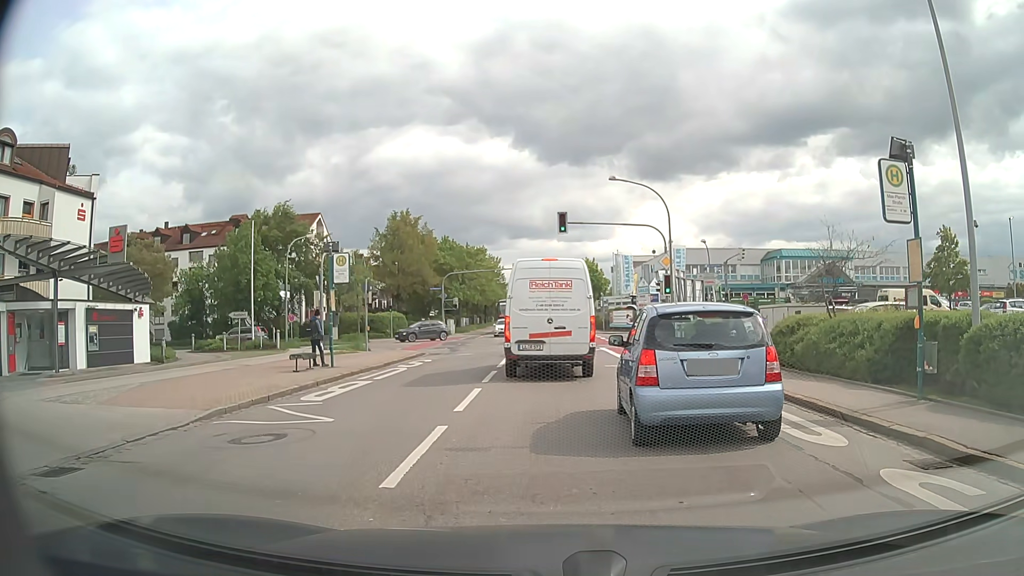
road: tertiary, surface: asphalt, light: Day
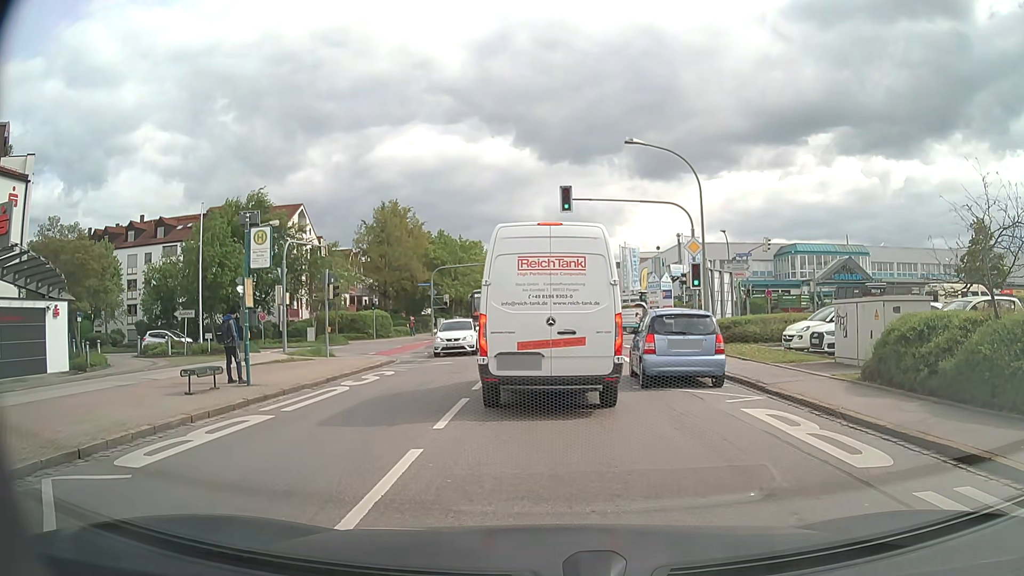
(0.0, +6.1) m; -1°
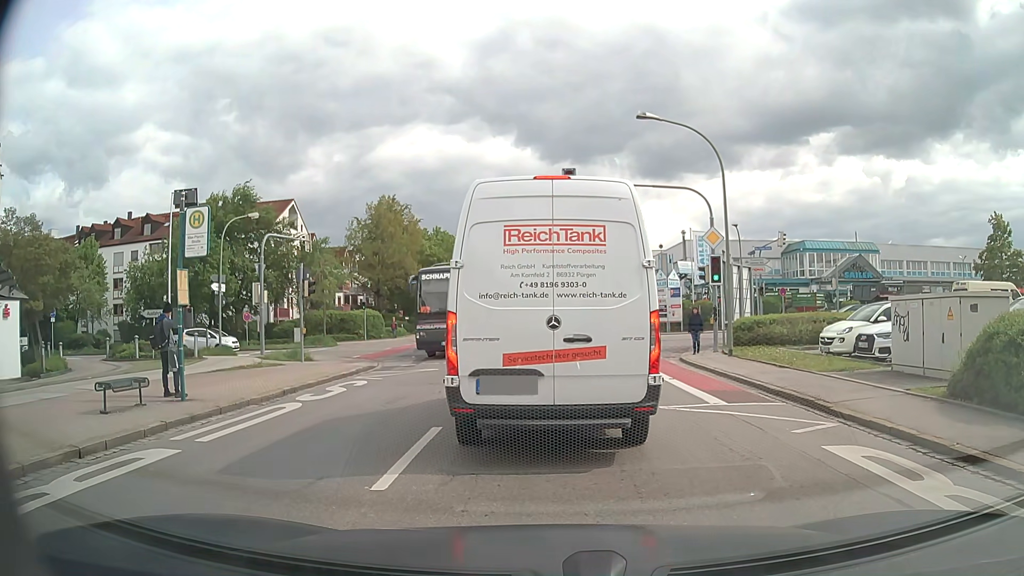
(0.0, +2.9) m; -1°
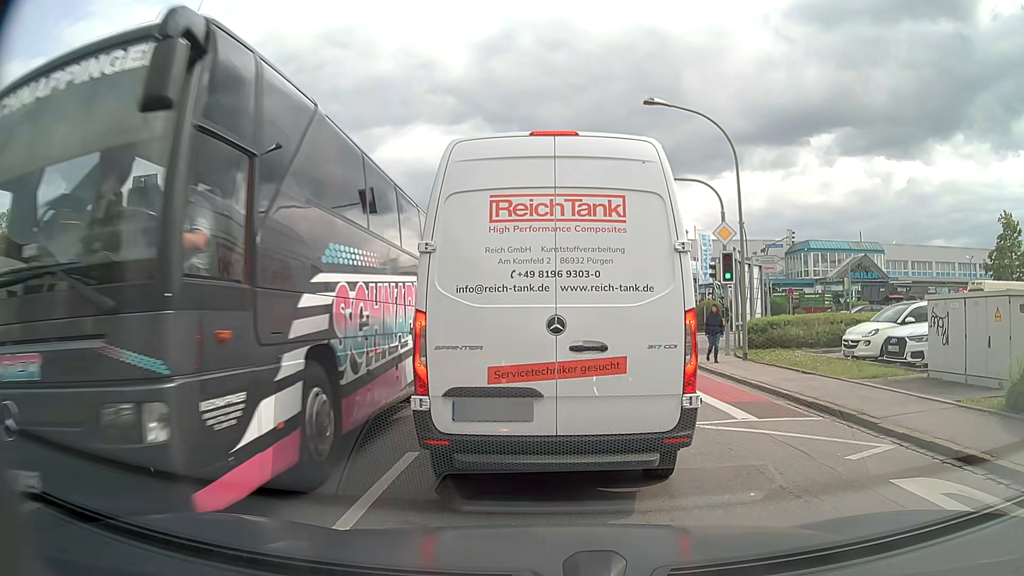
(0.0, +1.5) m; 0°
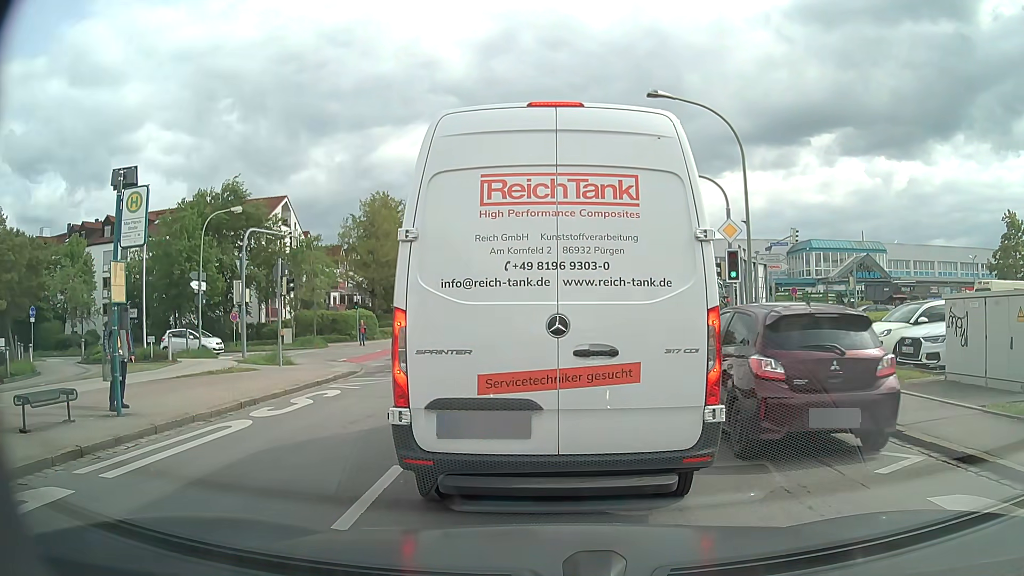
(0.0, +0.6) m; 0°
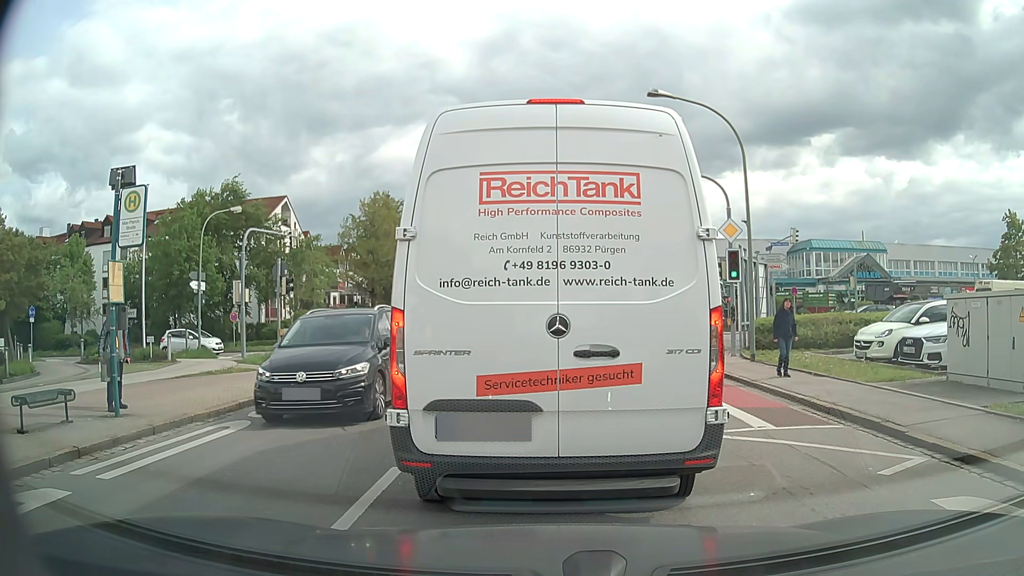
(0.0, +0.1) m; 0°
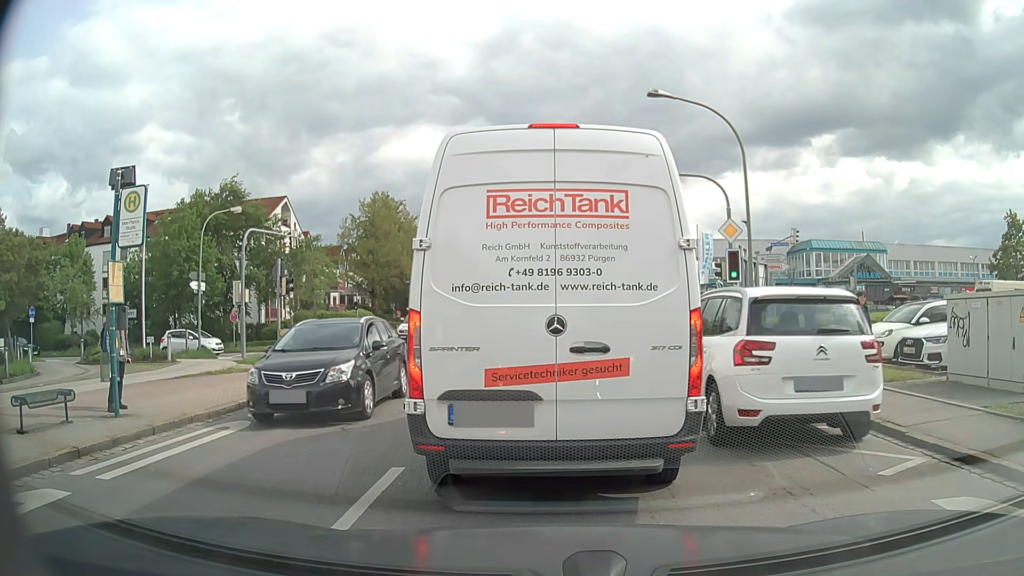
(0.0, 0.0) m; 0°
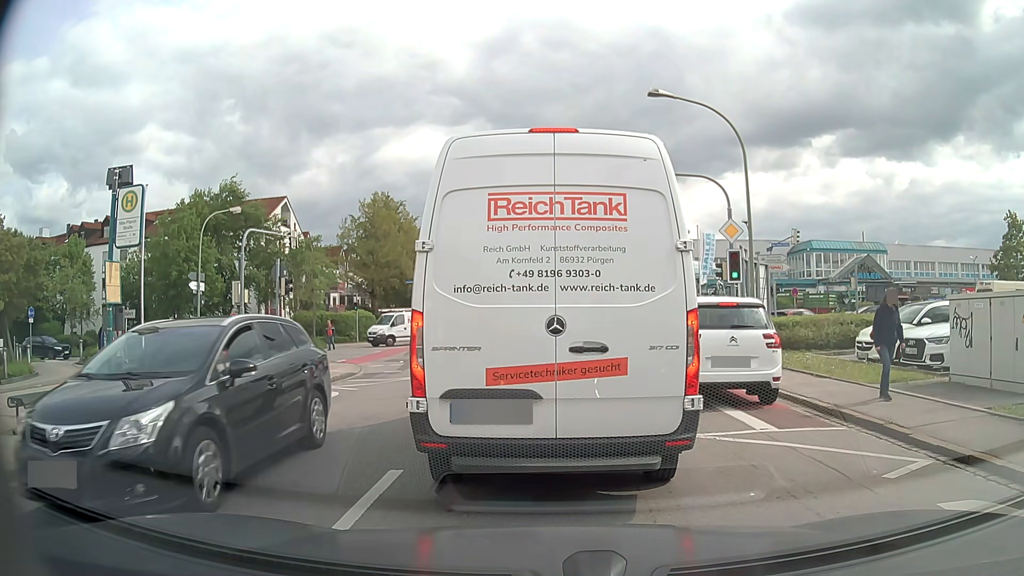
(0.0, +0.1) m; 0°
